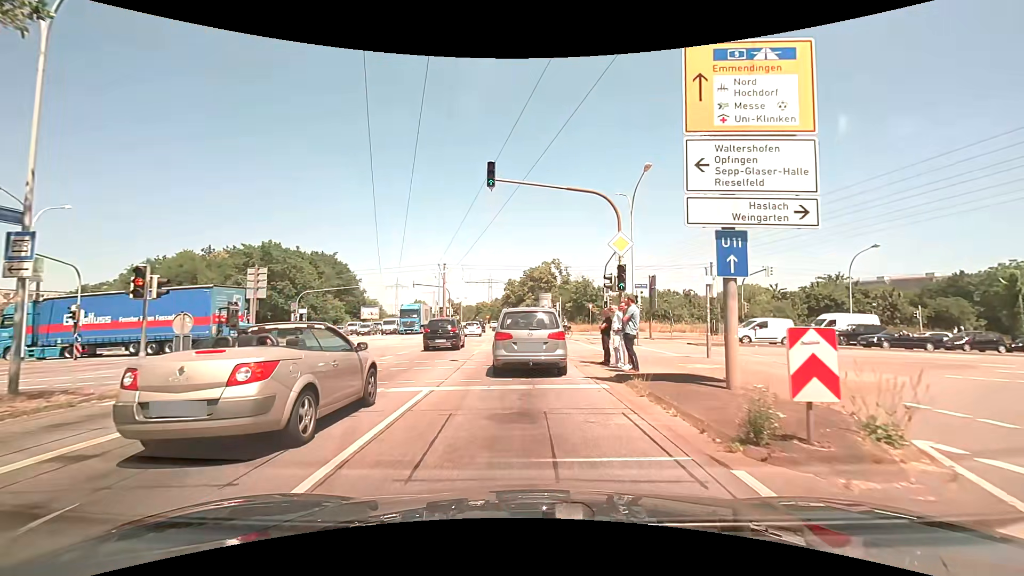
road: primary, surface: asphalt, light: Day
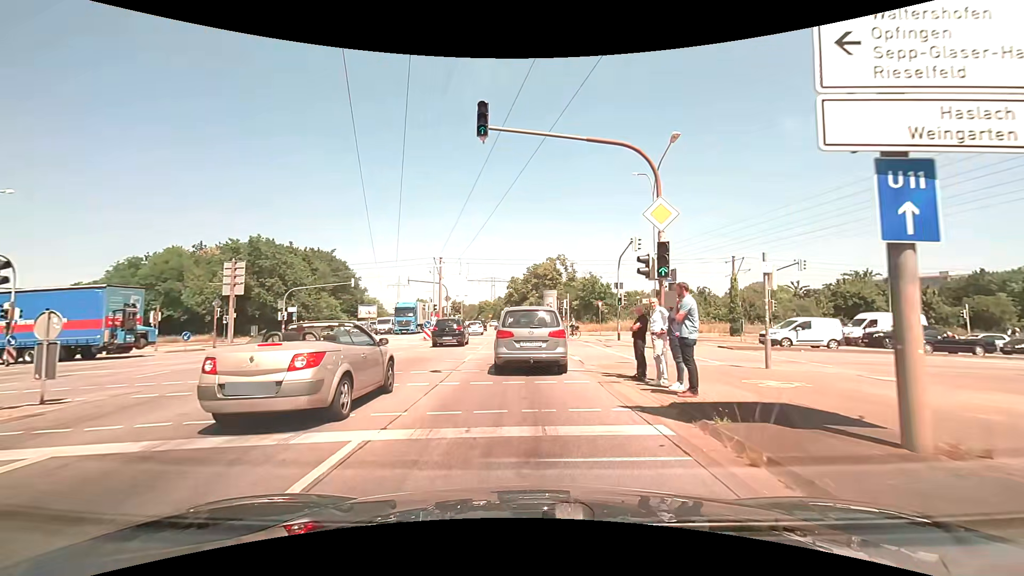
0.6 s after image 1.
(0.0, +4.3) m; +1°
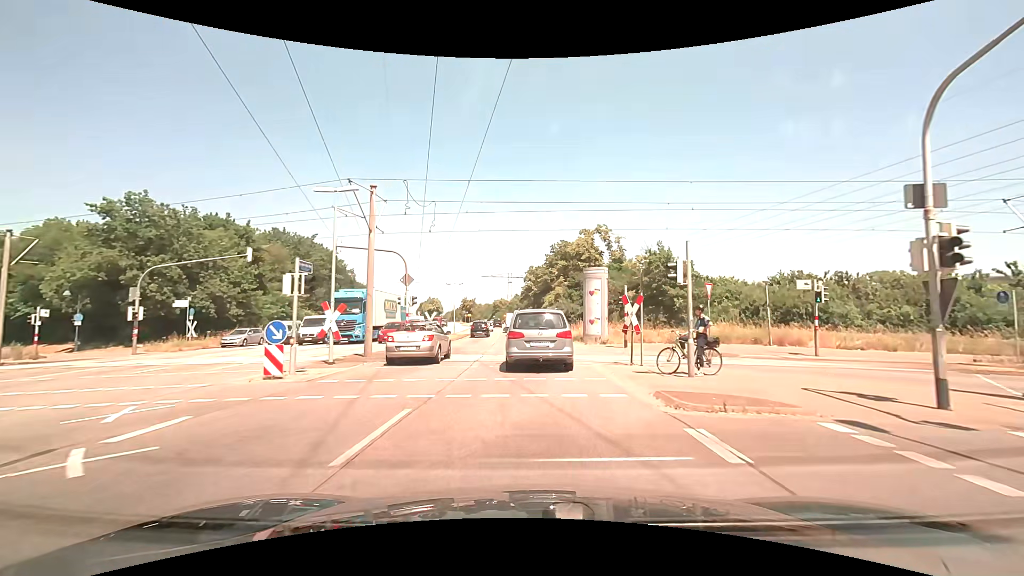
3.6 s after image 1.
(-0.7, +24.8) m; -3°
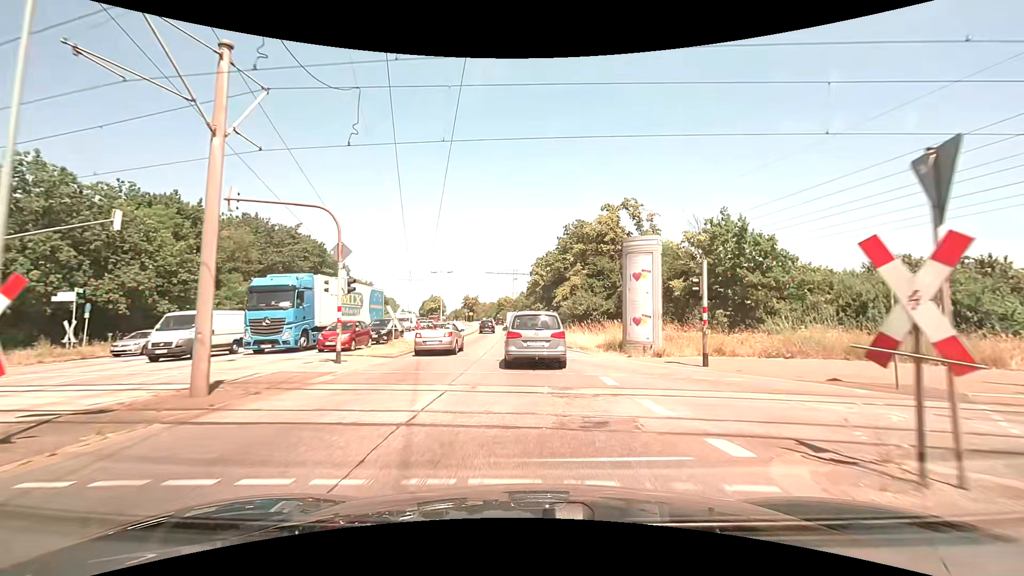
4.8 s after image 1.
(-0.1, +11.2) m; -1°
